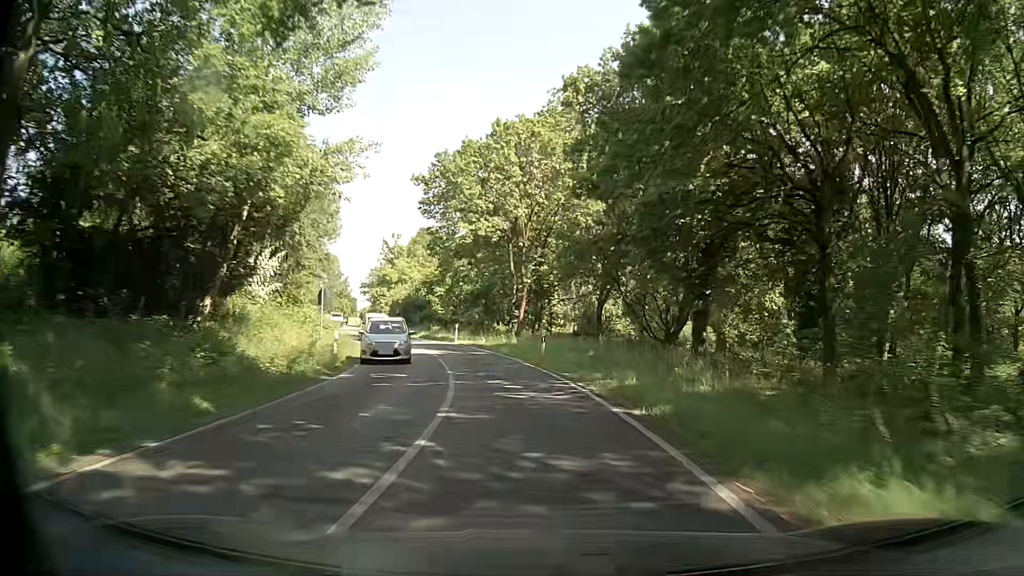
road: secondary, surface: asphalt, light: Day
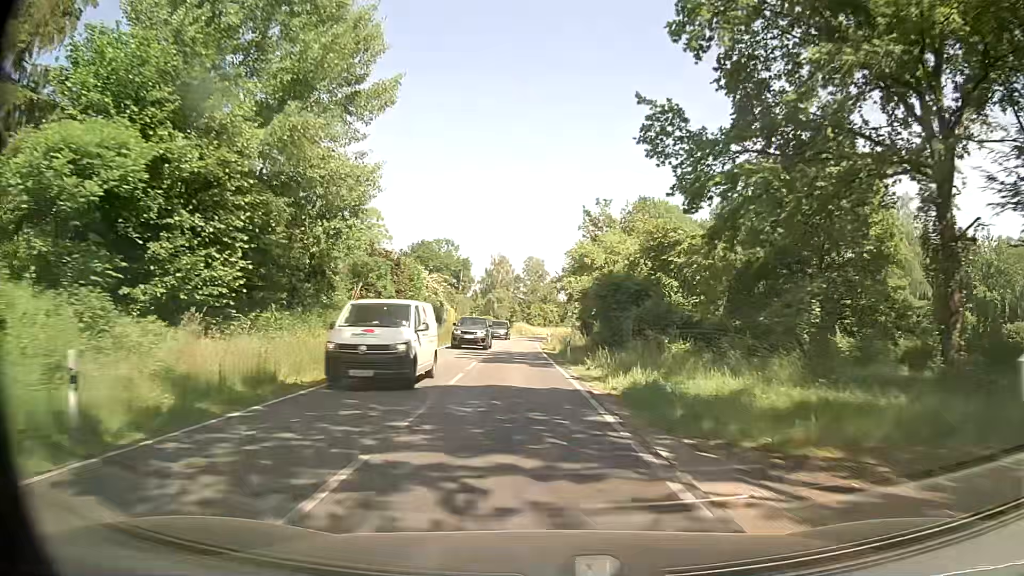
(-6.5, +42.8) m; -19°
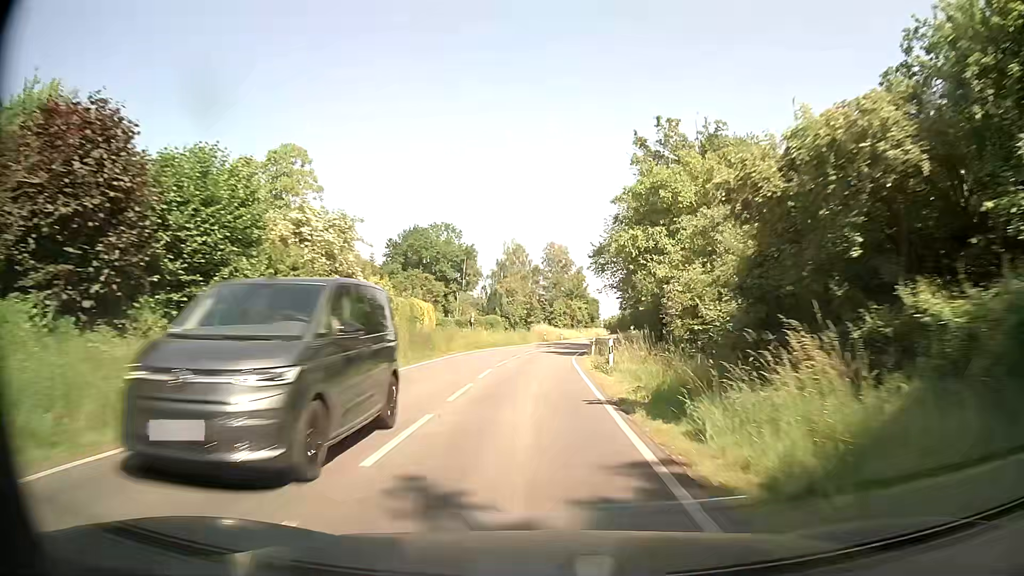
(-1.0, +32.7) m; -2°
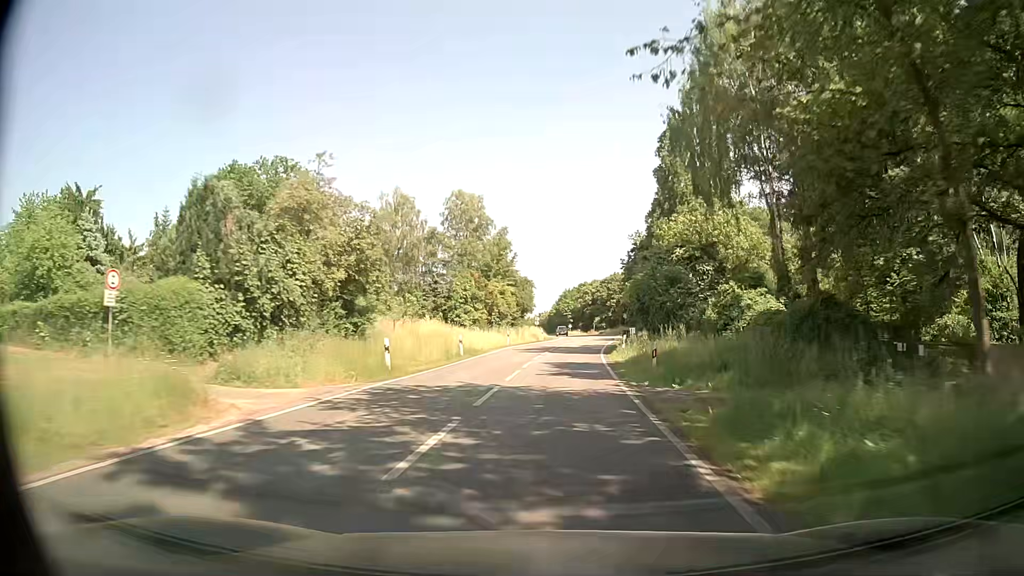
(+2.2, +54.7) m; +7°
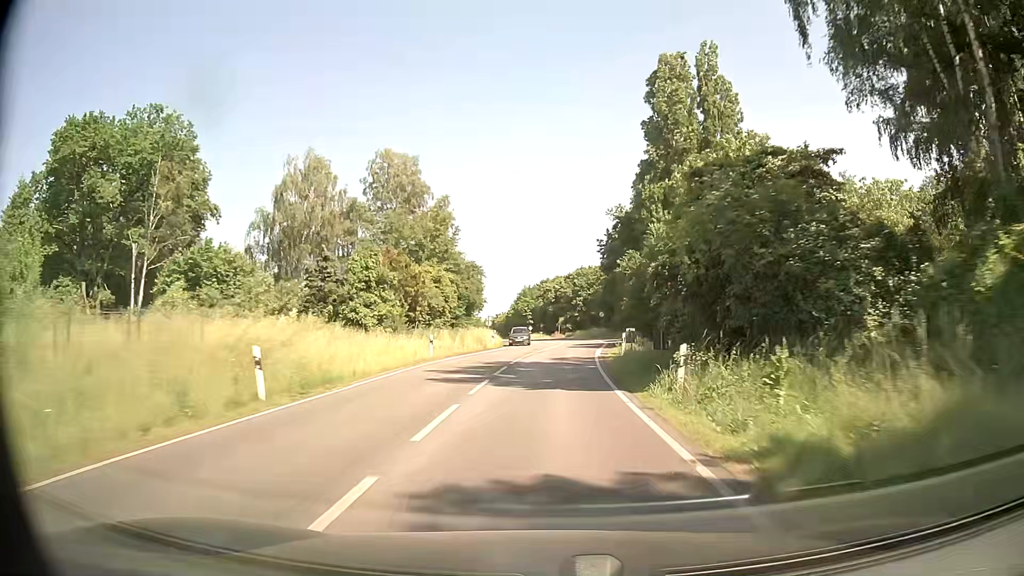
(+0.4, +21.9) m; +3°
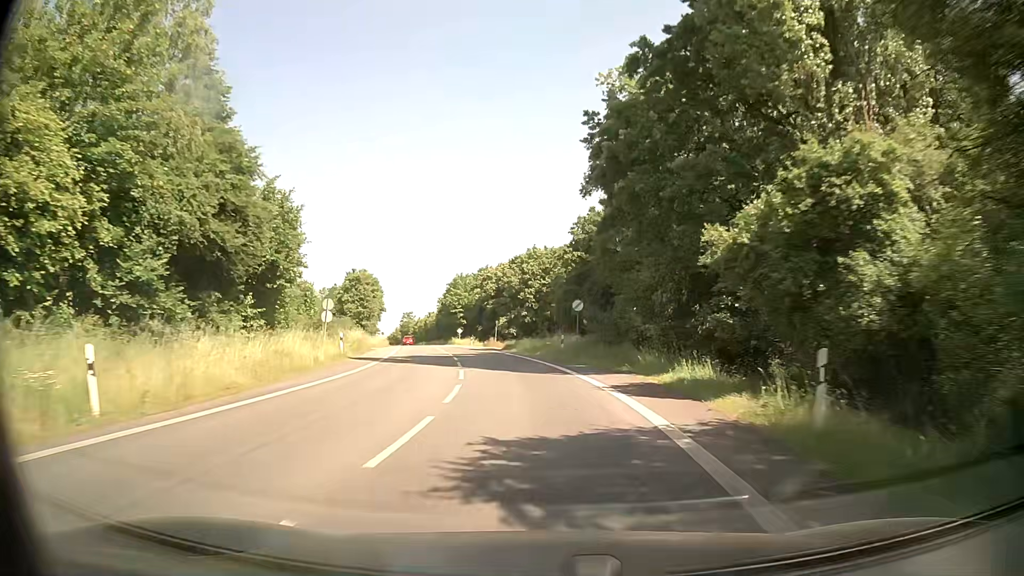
(+2.4, +43.6) m; +4°
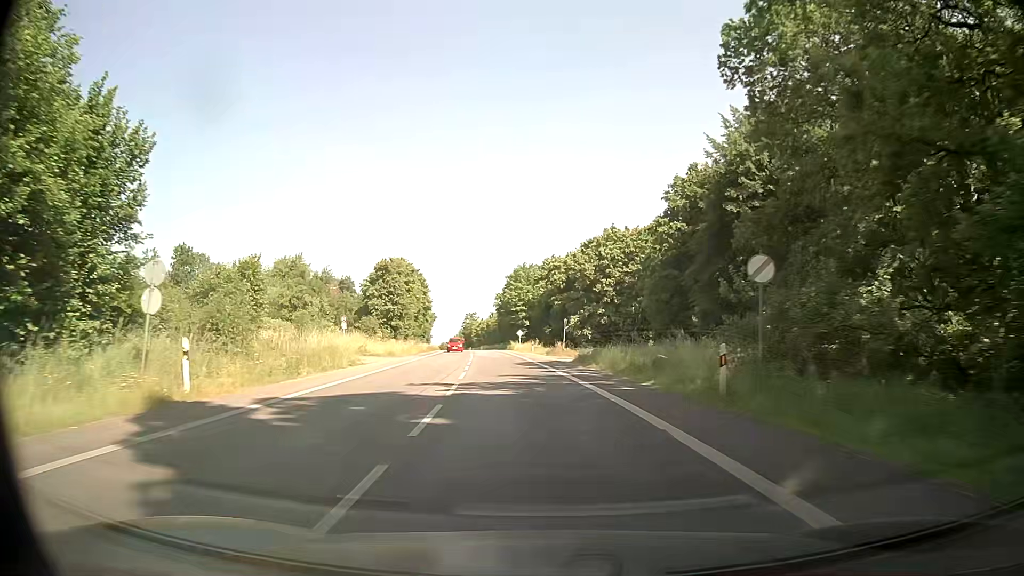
(-1.0, +21.8) m; -6°
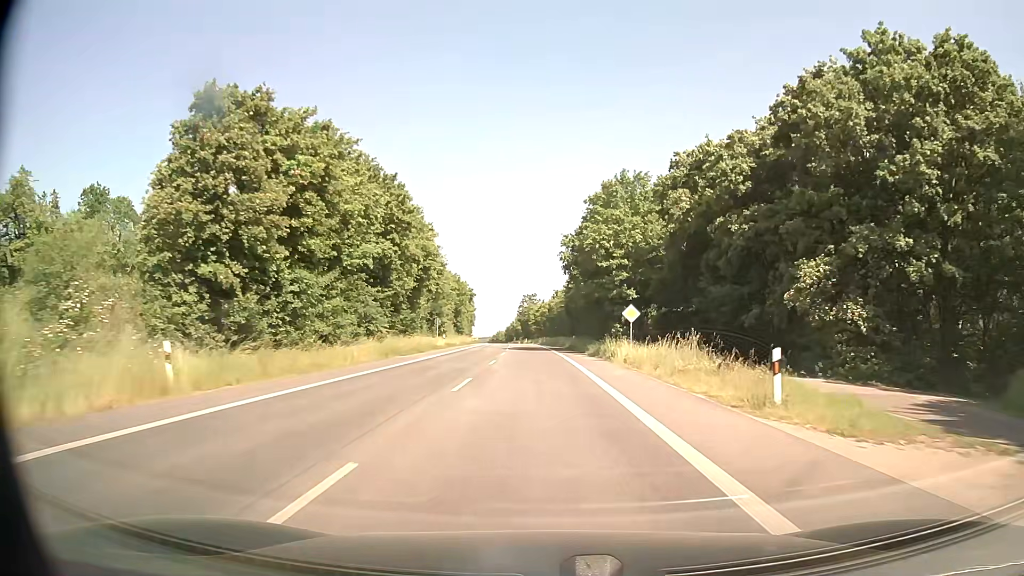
(-3.9, +54.6) m; -5°
(0, +10) (0, +20) (0, +30) (0, +40) (0, +50) (0, +60) (-1, +70) (-2, +80) (-2, +90) (-3, +100) m
